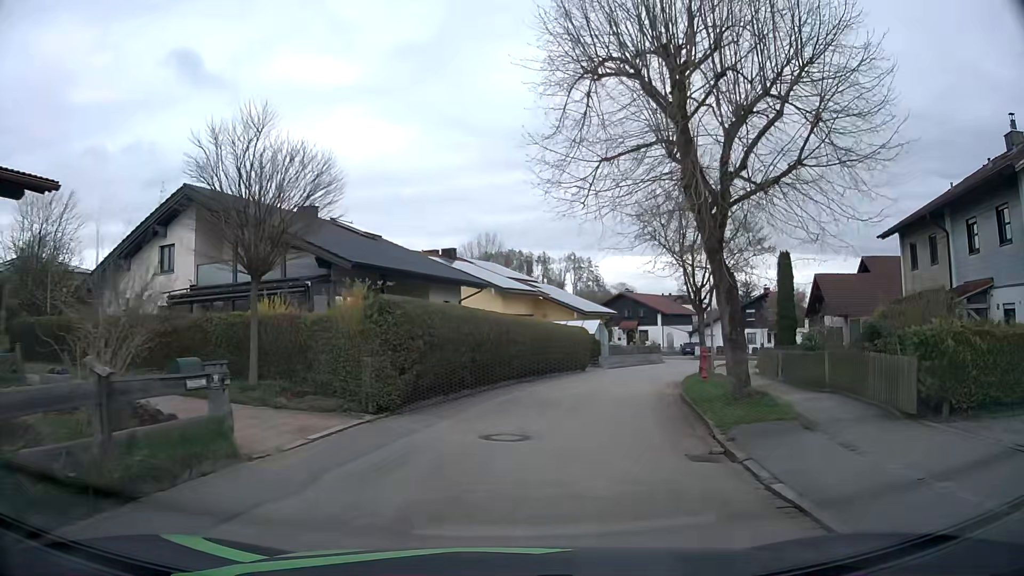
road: residential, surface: asphalt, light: Day
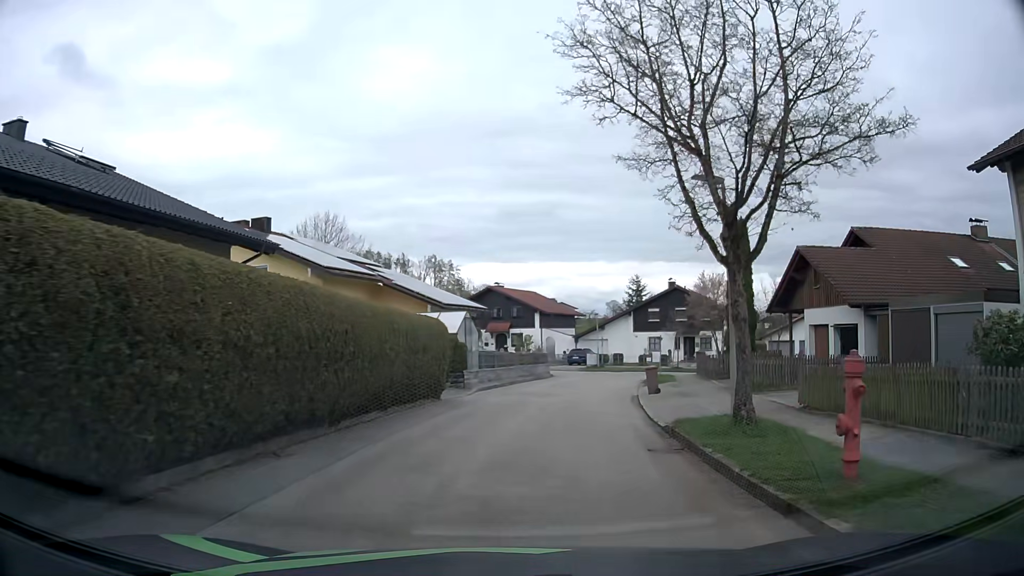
(+1.3, +15.5) m; +12°
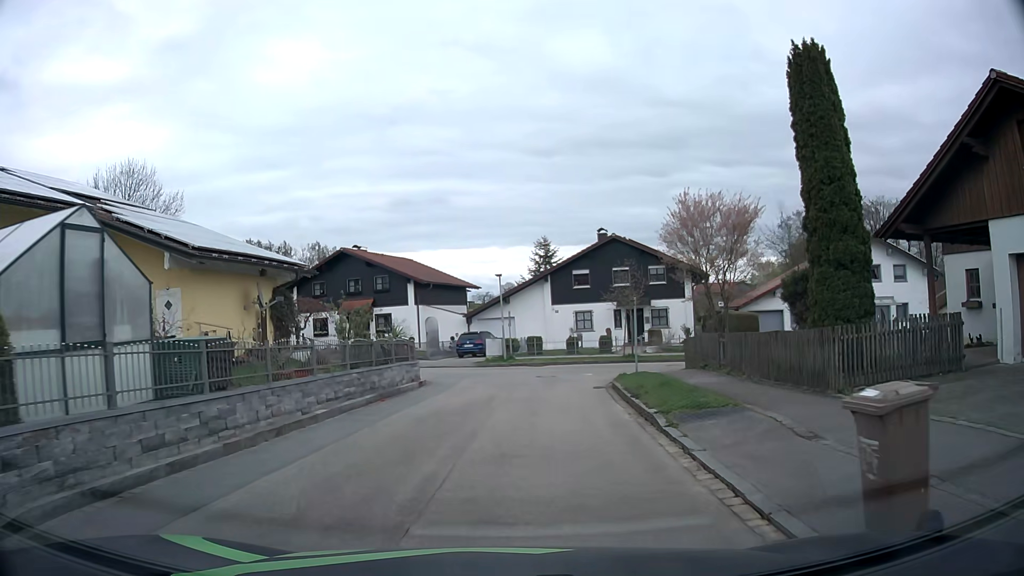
(+1.6, +19.1) m; +8°
